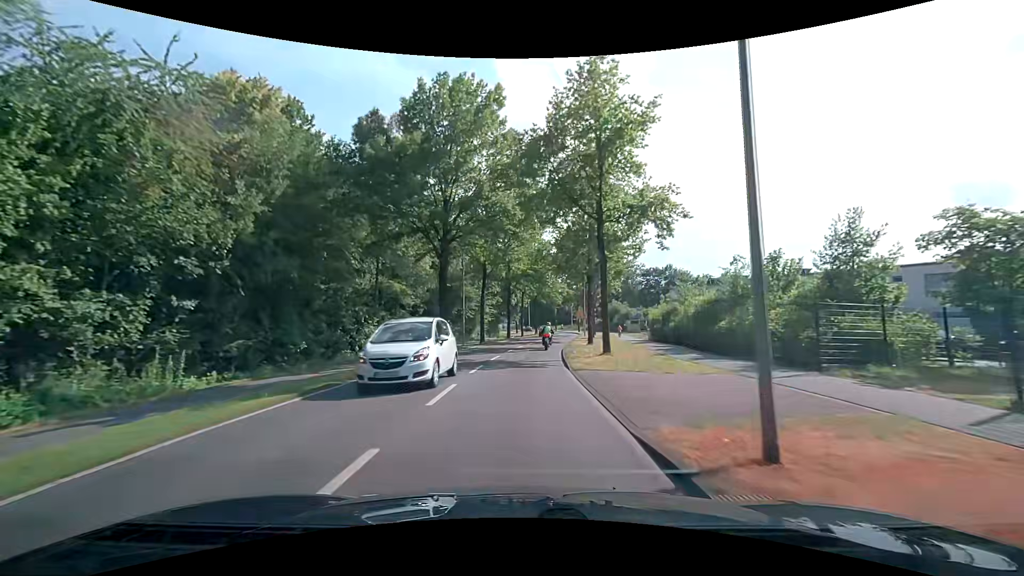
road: tertiary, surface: asphalt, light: Day
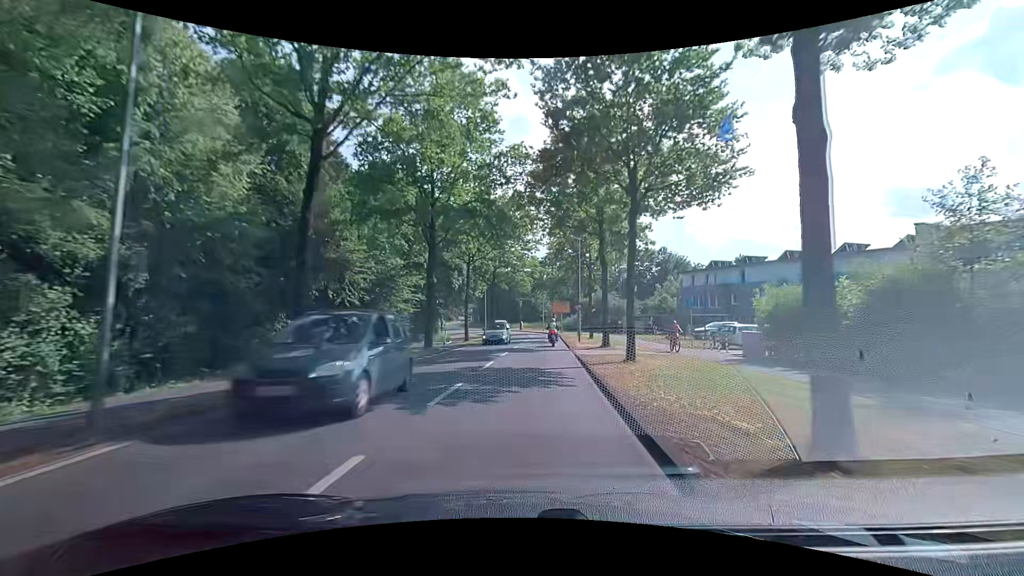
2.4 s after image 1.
(+1.2, +30.5) m; +5°
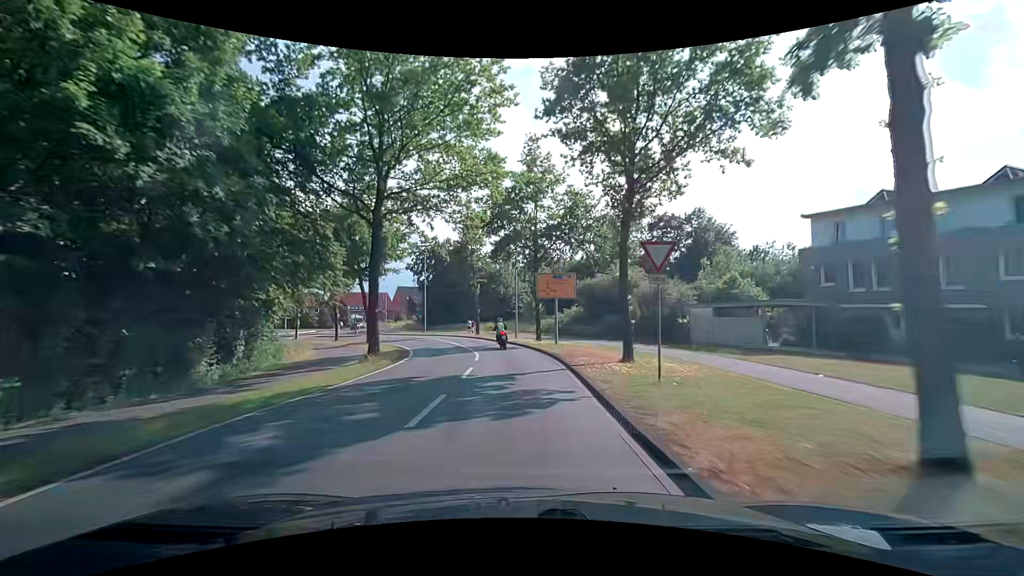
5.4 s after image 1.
(+1.7, +37.7) m; +3°
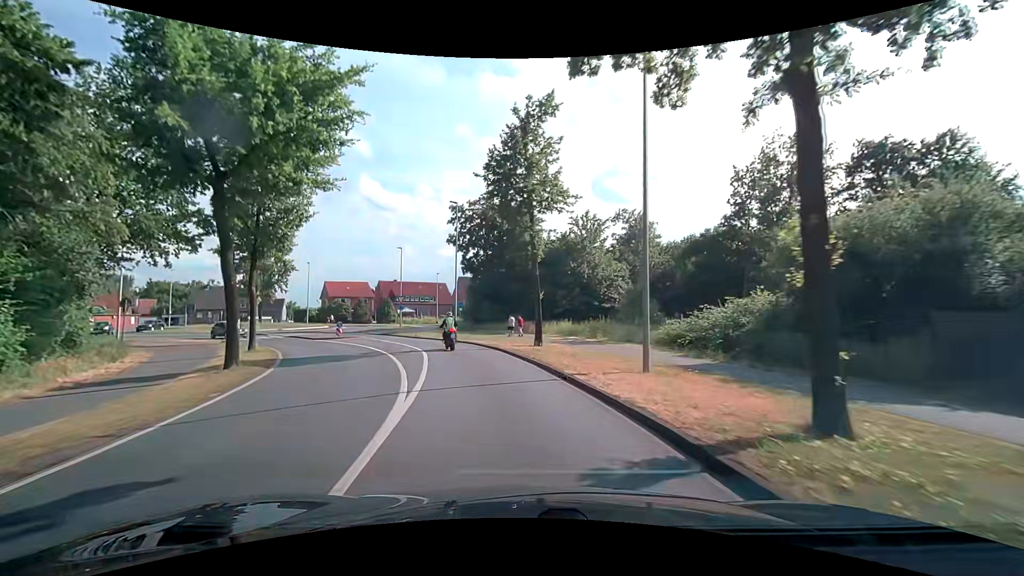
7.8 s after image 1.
(-1.4, +27.0) m; -9°
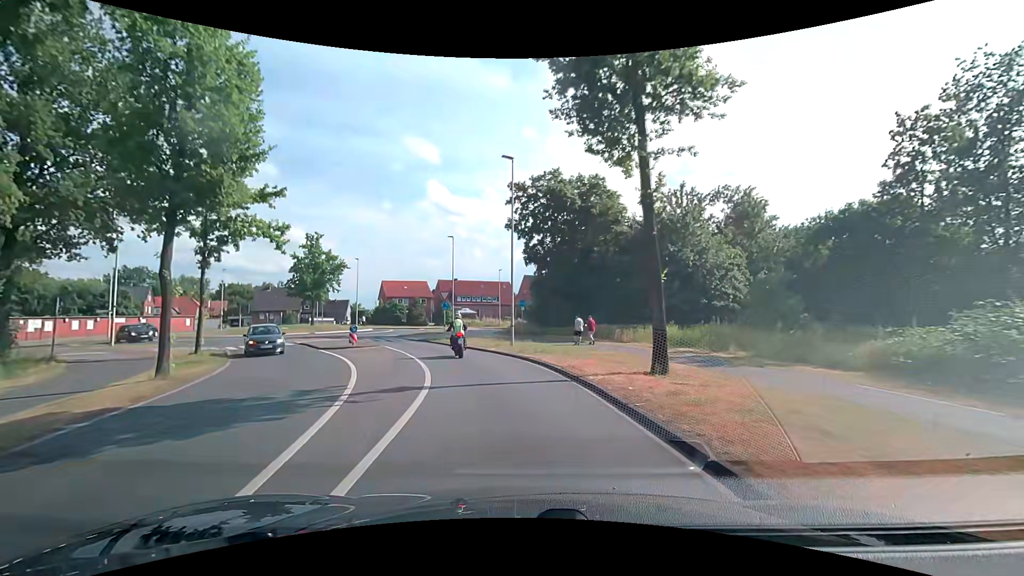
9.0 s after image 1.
(-0.6, +11.2) m; -8°
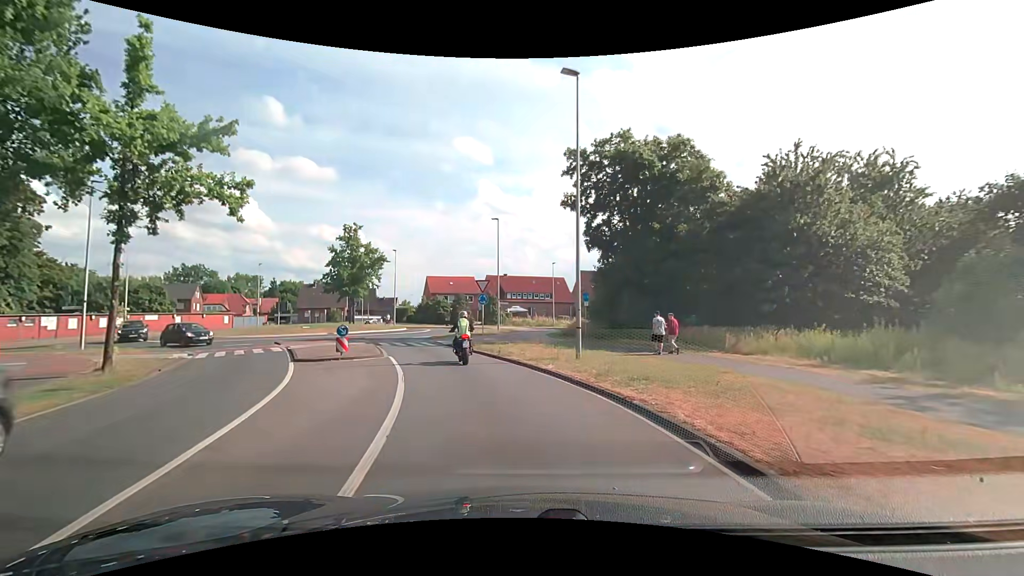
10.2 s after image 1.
(-0.5, +9.0) m; -5°
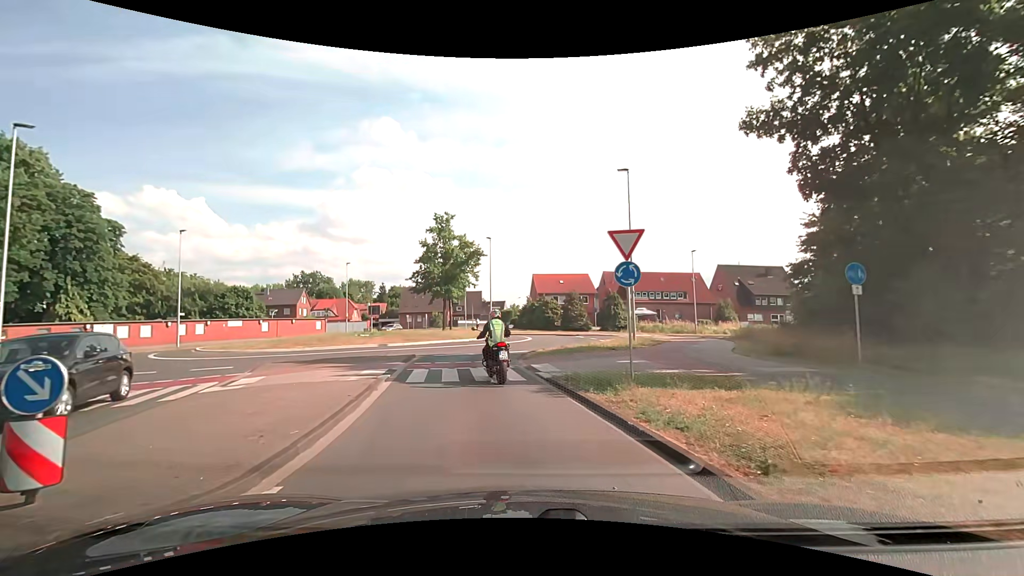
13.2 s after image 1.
(-1.6, +14.8) m; -13°
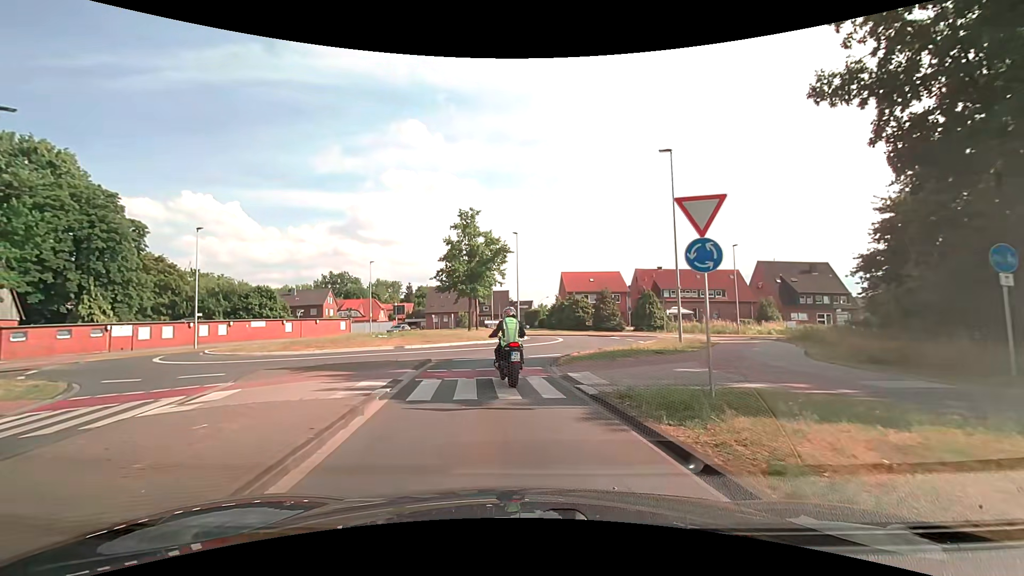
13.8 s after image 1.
(-0.1, +2.9) m; -3°
(-1, +10) (-1, +20) (+2, +30) (+7, +38) (+16, +43) (+25, +47) (+34, +51) (+43, +55) (+52, +60) (+61, +64) m
